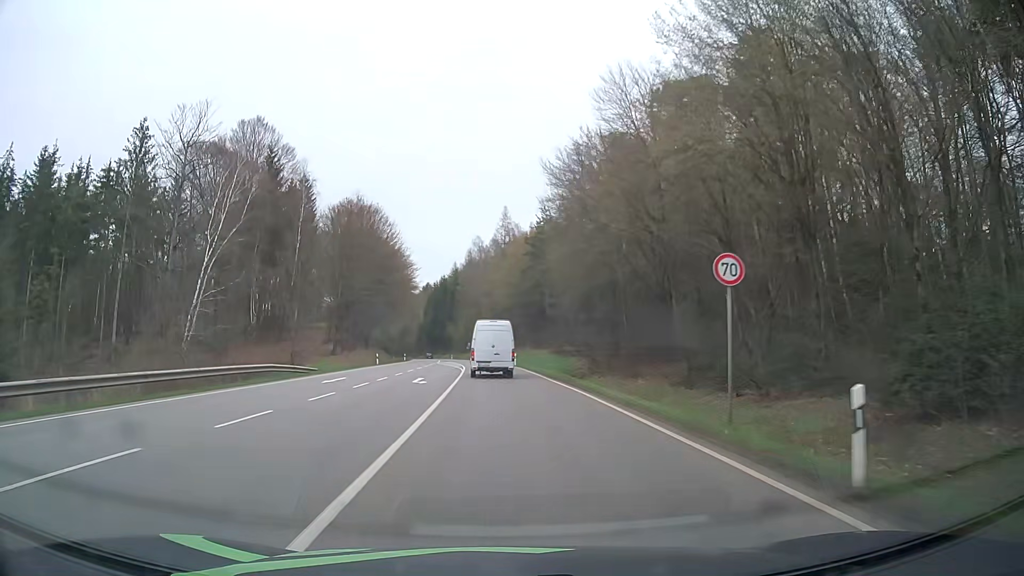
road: secondary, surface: asphalt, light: Day
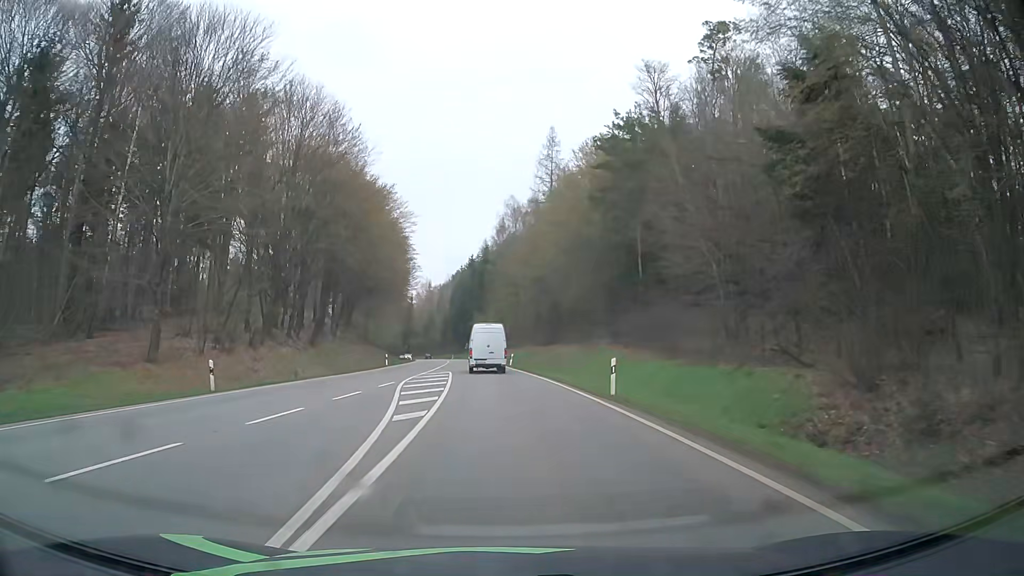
(-1.0, +41.5) m; -3°
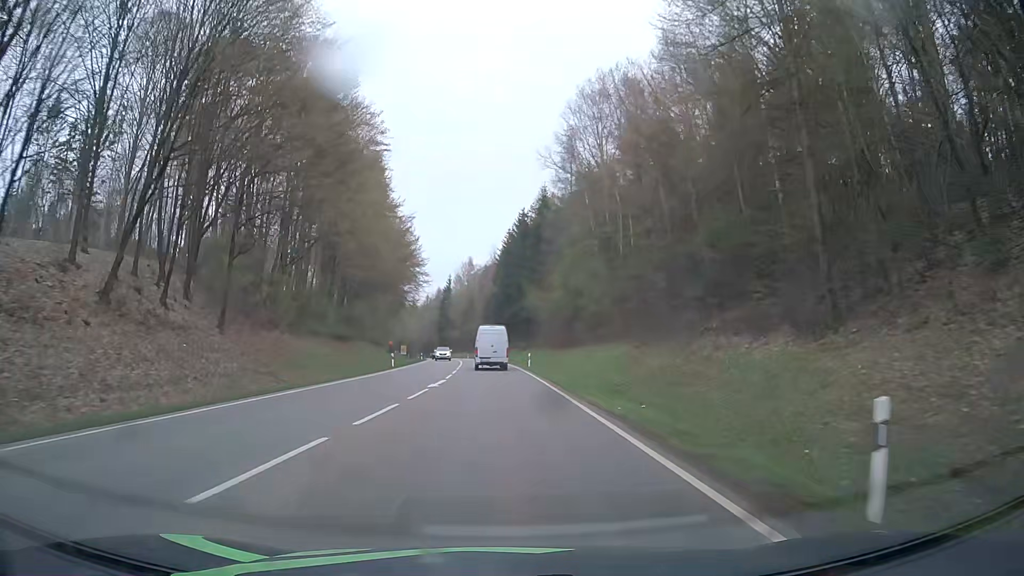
(-2.2, +54.7) m; -5°
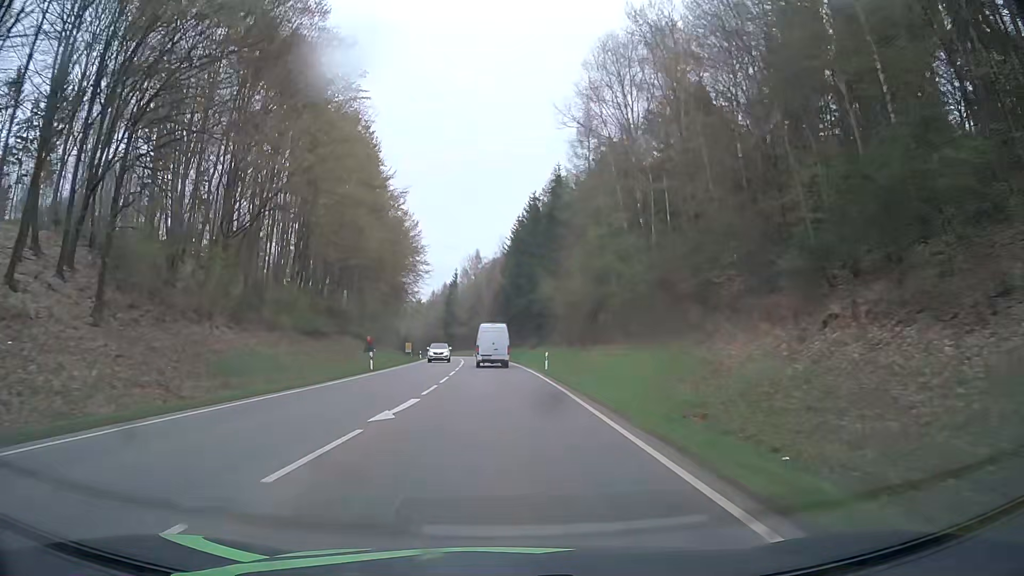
(0.0, +11.2) m; -1°
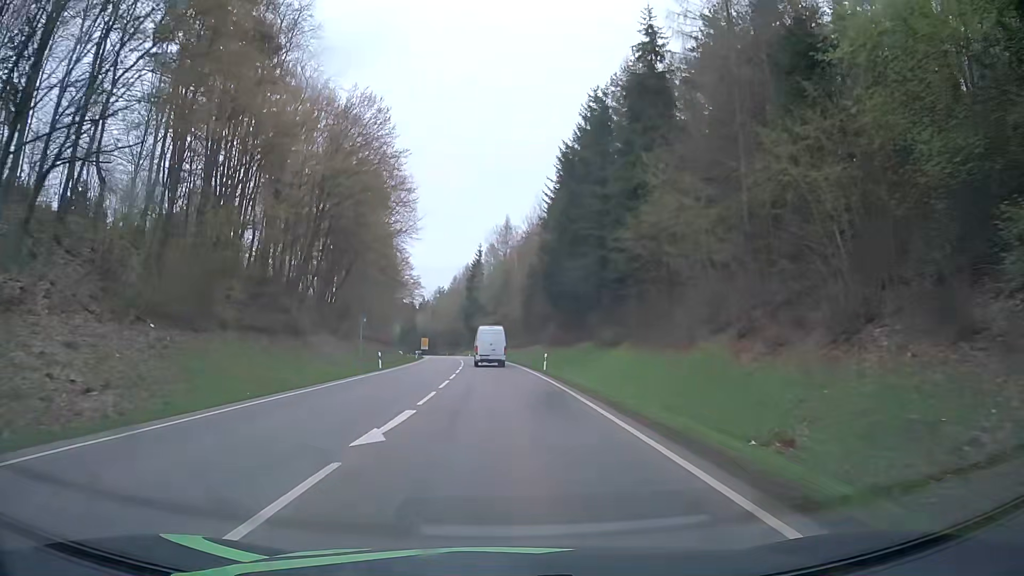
(-1.1, +45.3) m; -3°
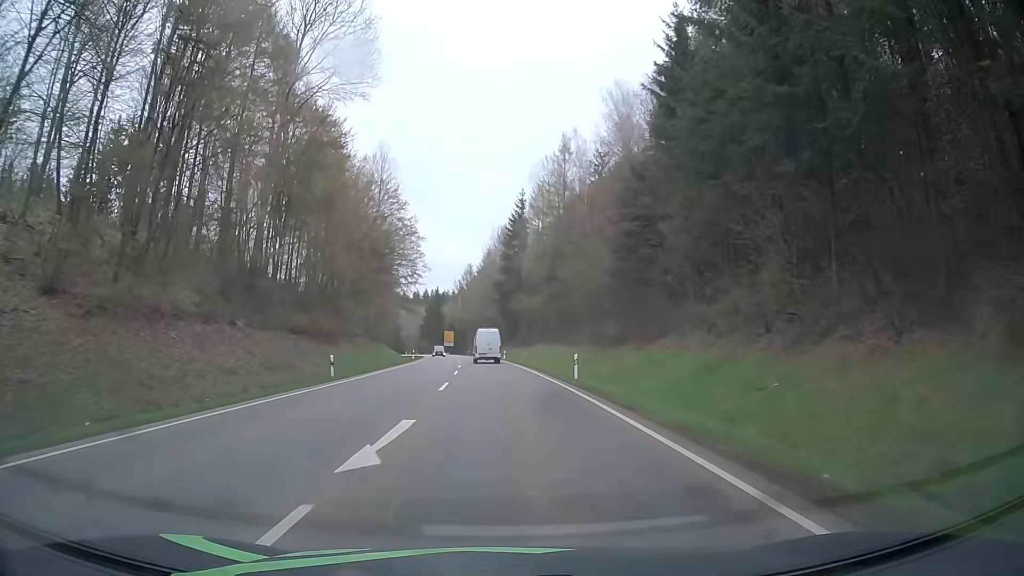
(-1.7, +56.4) m; -3°
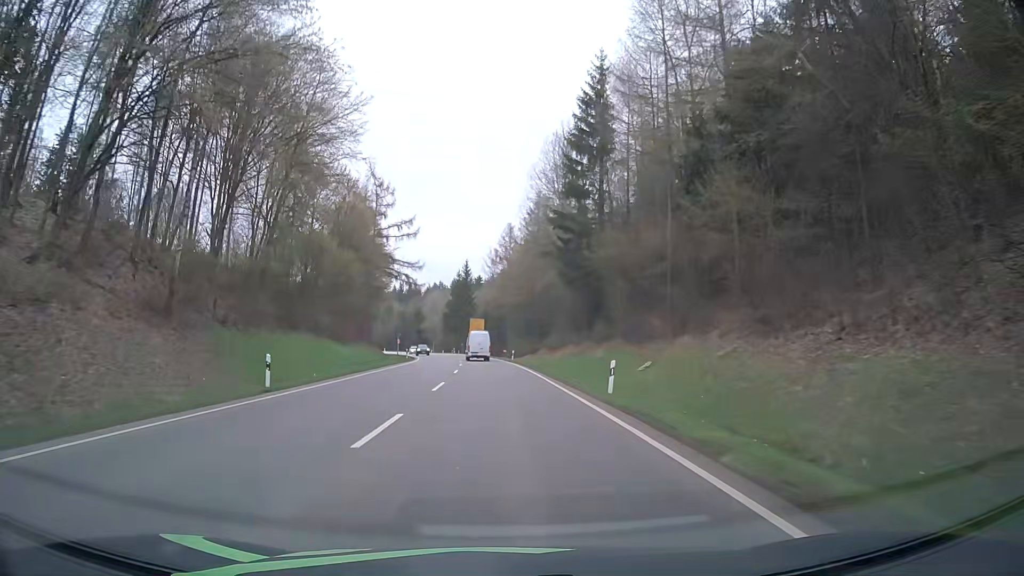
(-1.7, +56.0) m; -3°
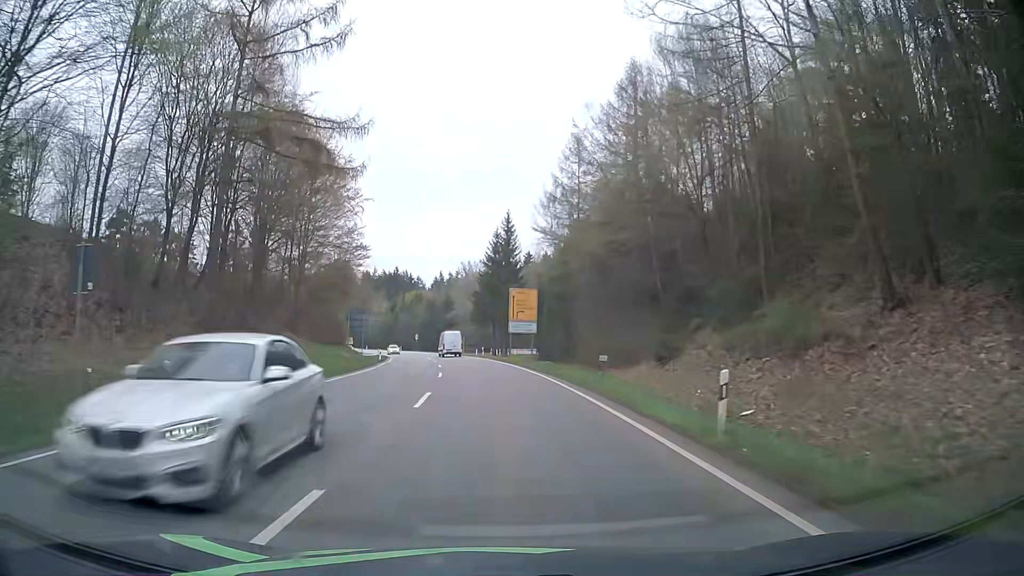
(-2.5, +54.0) m; -5°
(0, +10) (0, +20) (-1, +30) (-1, +40) (-3, +50) (-4, +60) (-5, +70) (-7, +80) (-9, +89) (-11, +99) m
